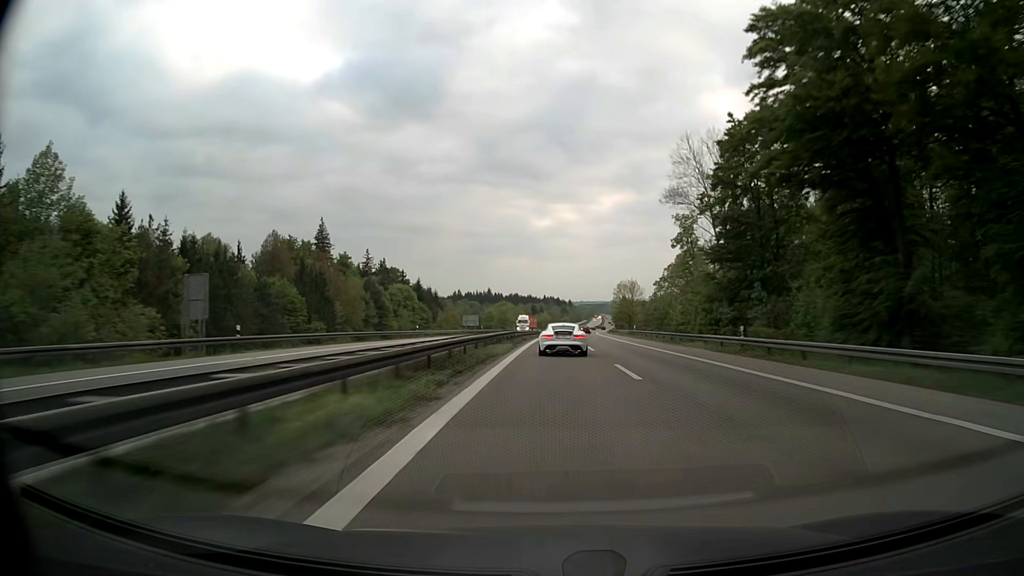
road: motorway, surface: asphalt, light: Day
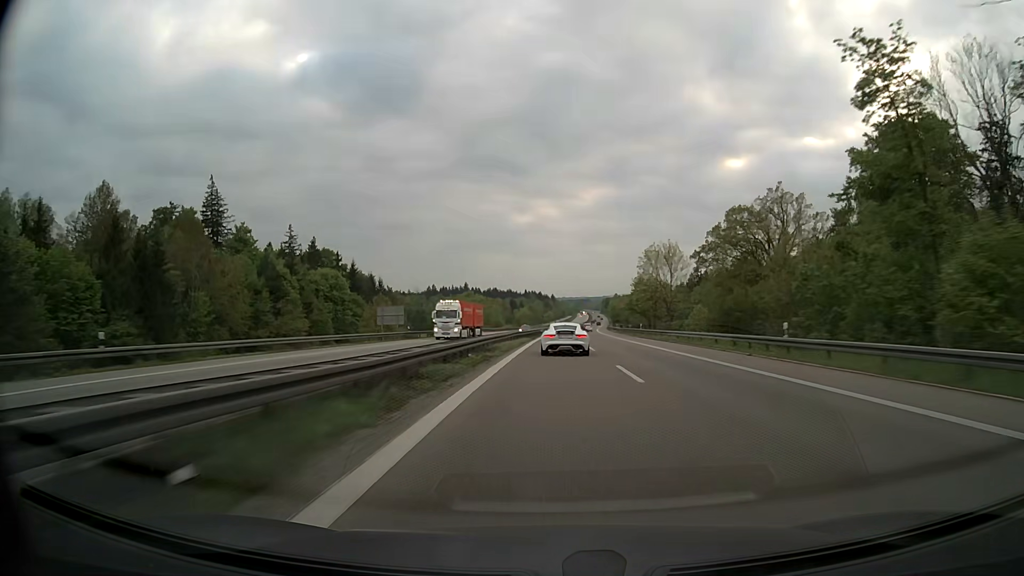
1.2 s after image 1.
(+0.7, +54.8) m; +2°
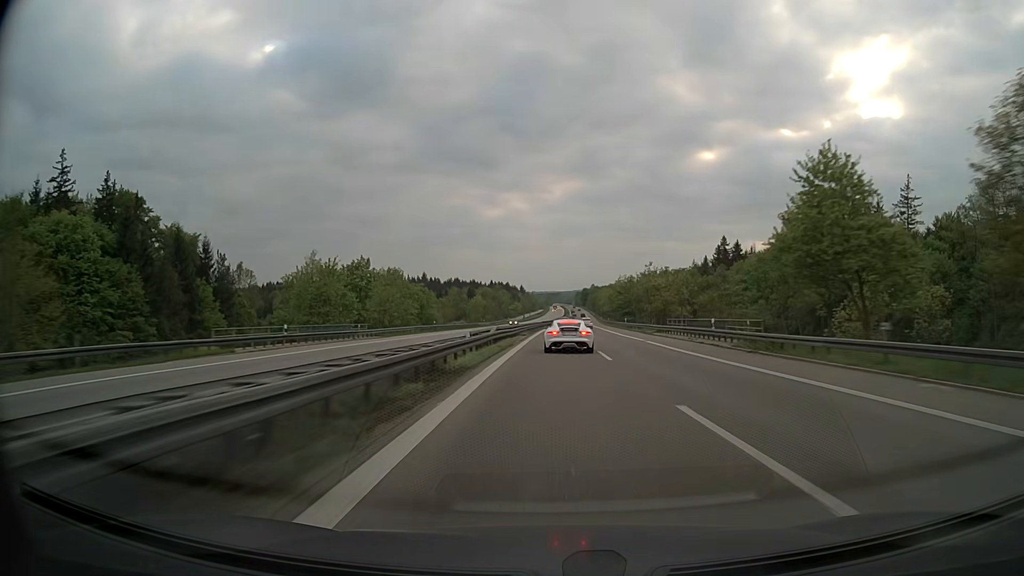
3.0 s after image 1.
(+1.6, +81.7) m; +2°
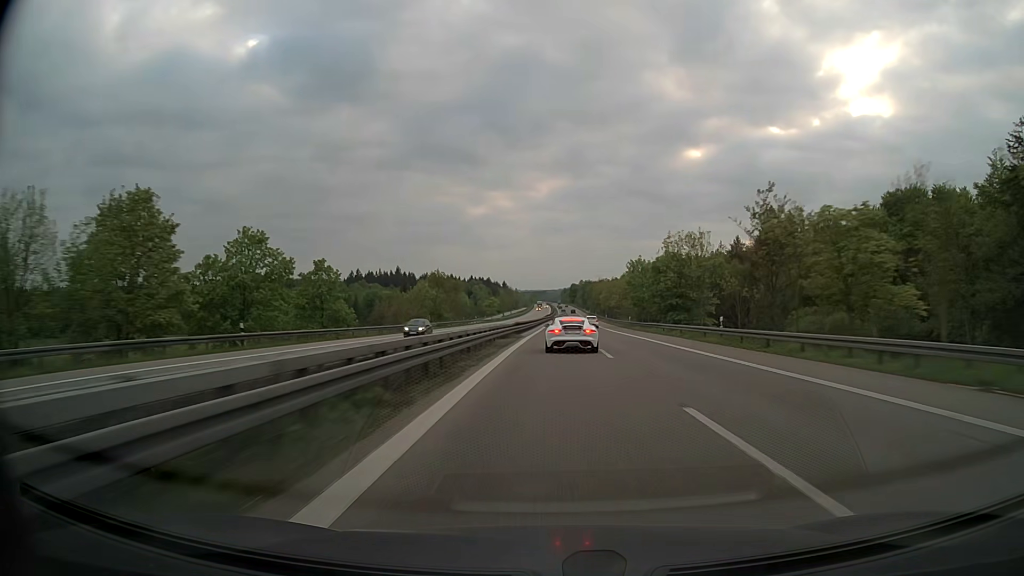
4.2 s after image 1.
(+0.7, +53.7) m; +1°
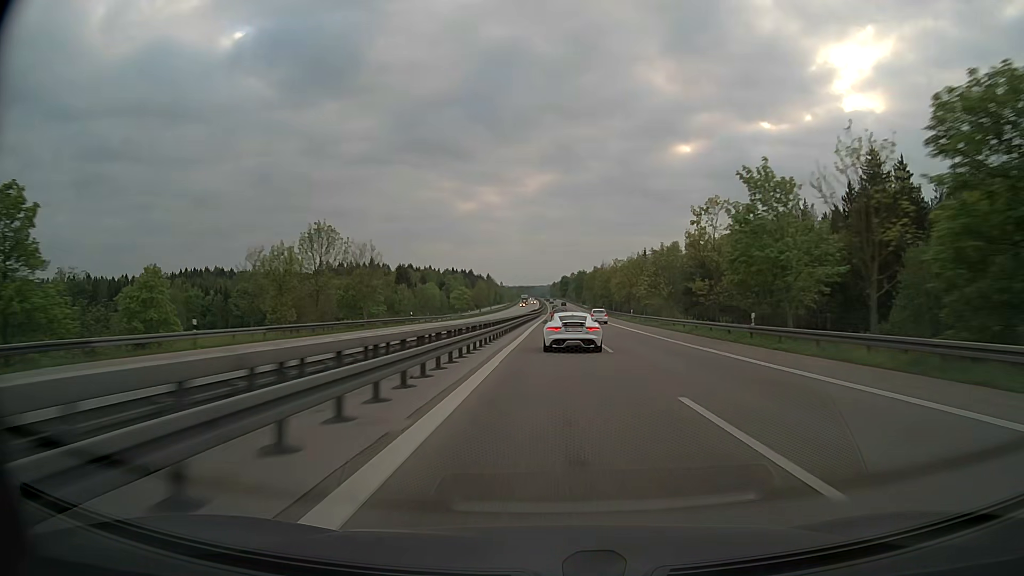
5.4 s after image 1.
(+0.5, +52.5) m; +1°
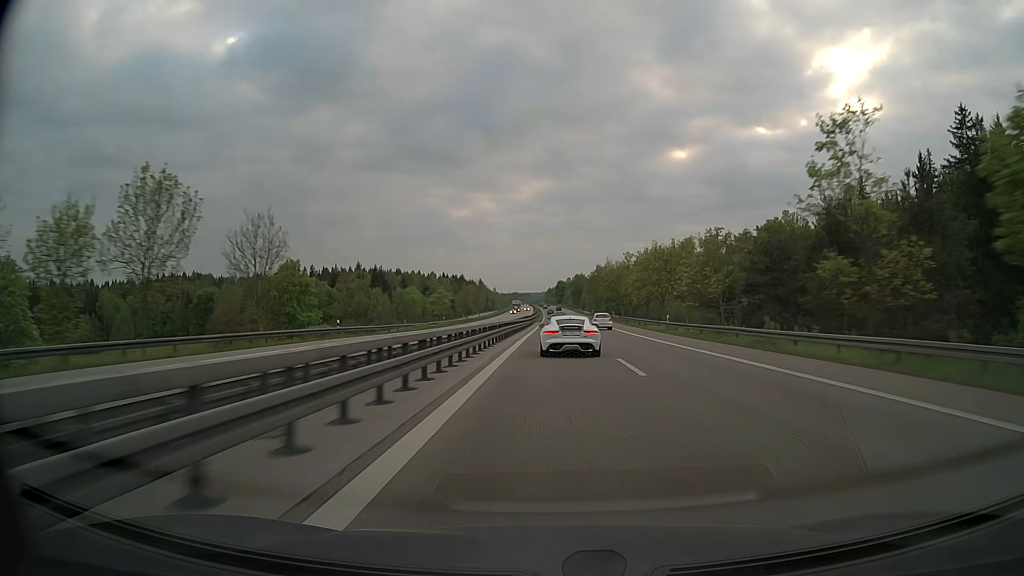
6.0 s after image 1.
(+0.1, +25.6) m; 0°
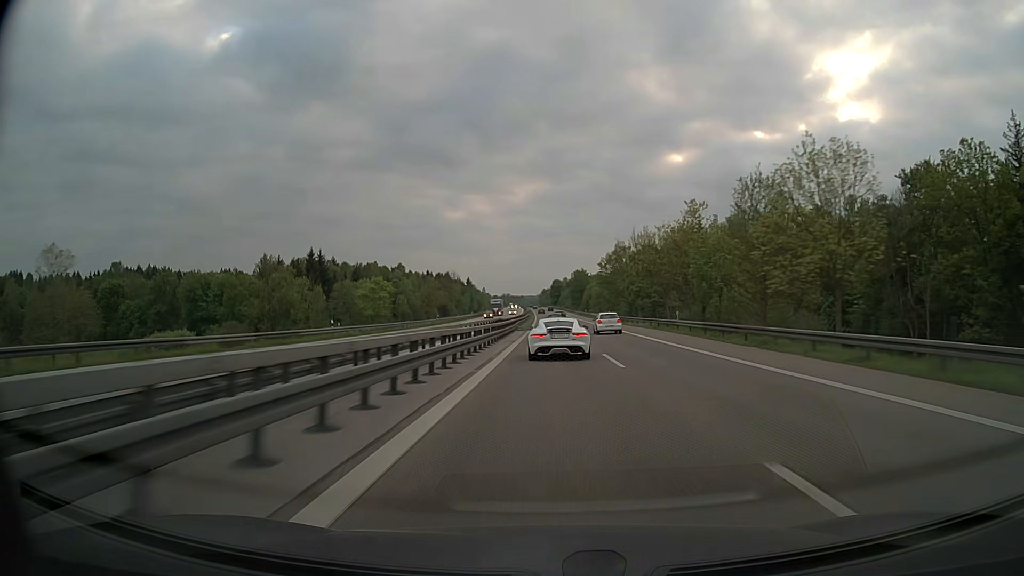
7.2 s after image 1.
(+0.3, +50.3) m; +1°
(0, +10) (0, +20) (0, +30) (0, +40) (0, +50) (0, +60) (0, +70) (0, +80) (0, +90) (0, +100) m
